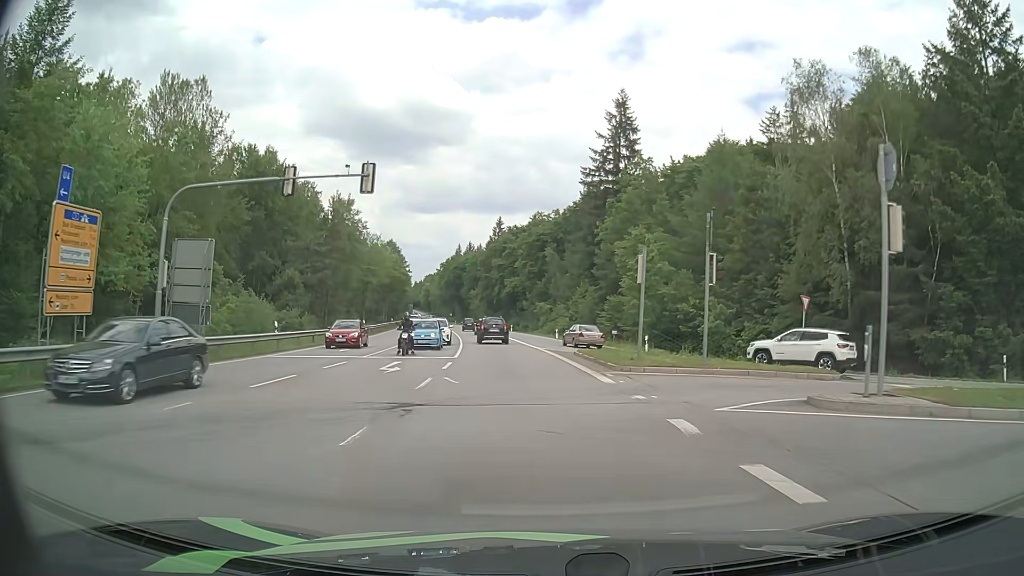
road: secondary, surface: asphalt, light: Day
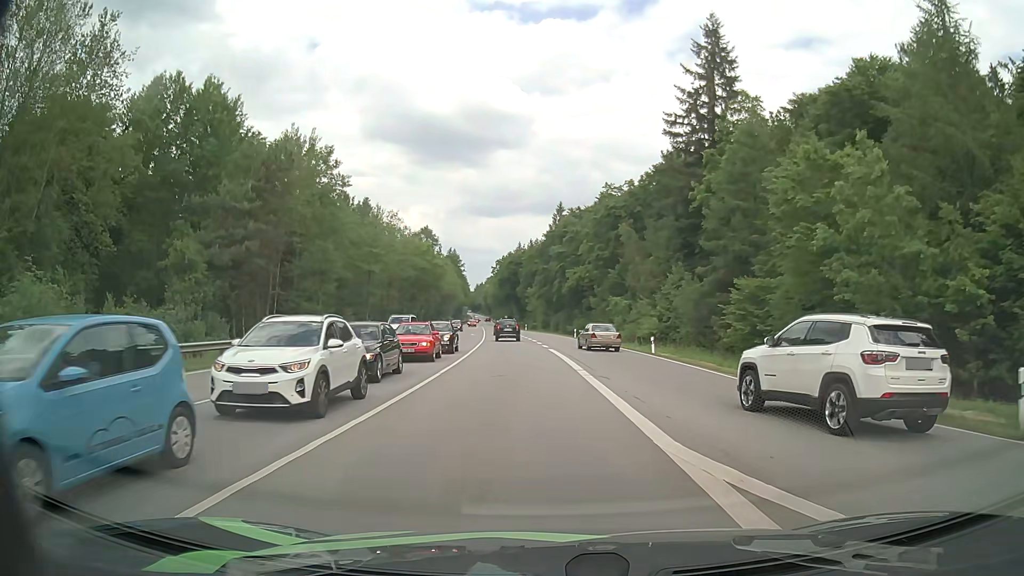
(-1.0, +28.5) m; -5°
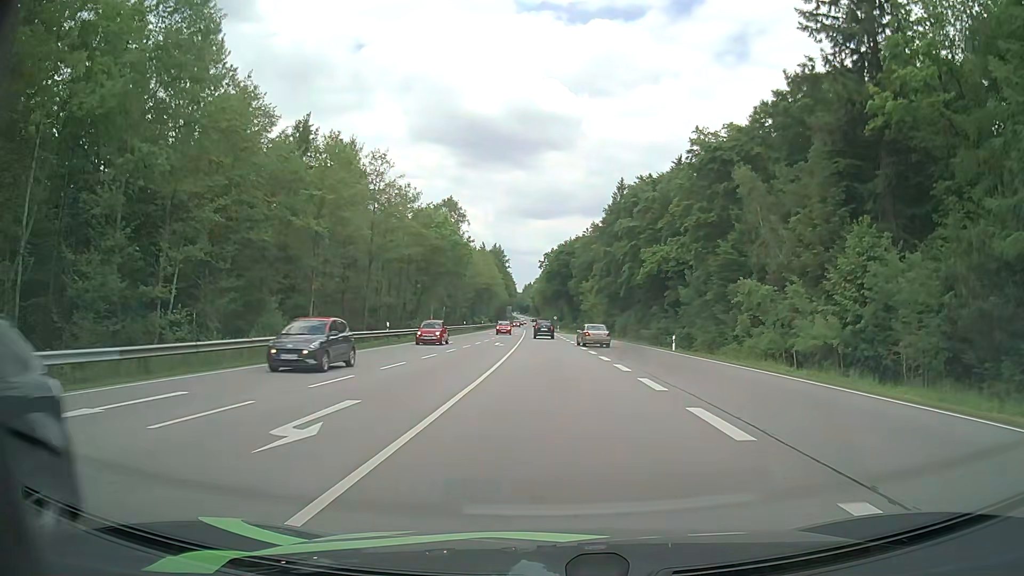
(-1.8, +30.7) m; -4°
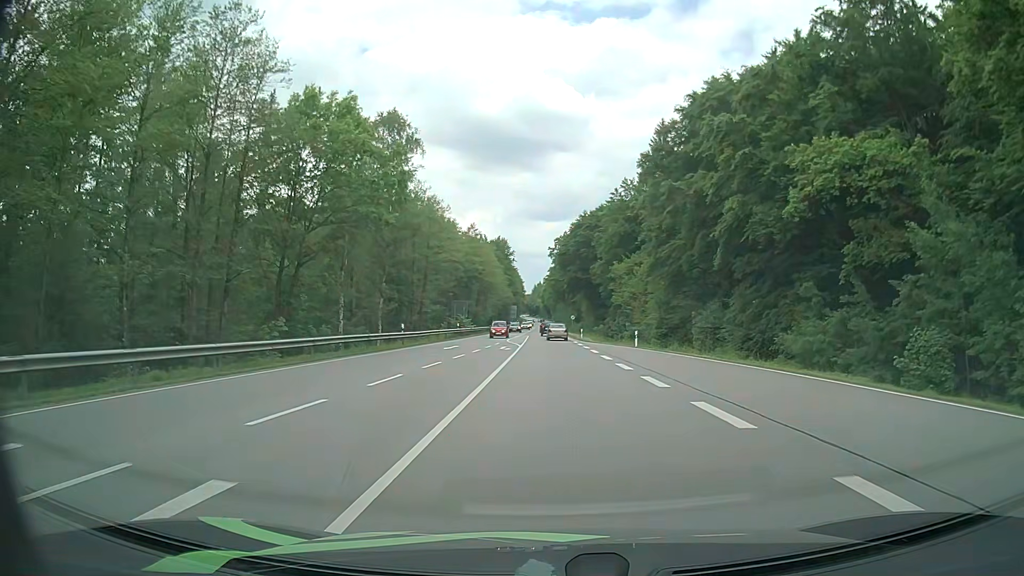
(-0.5, +41.3) m; -2°
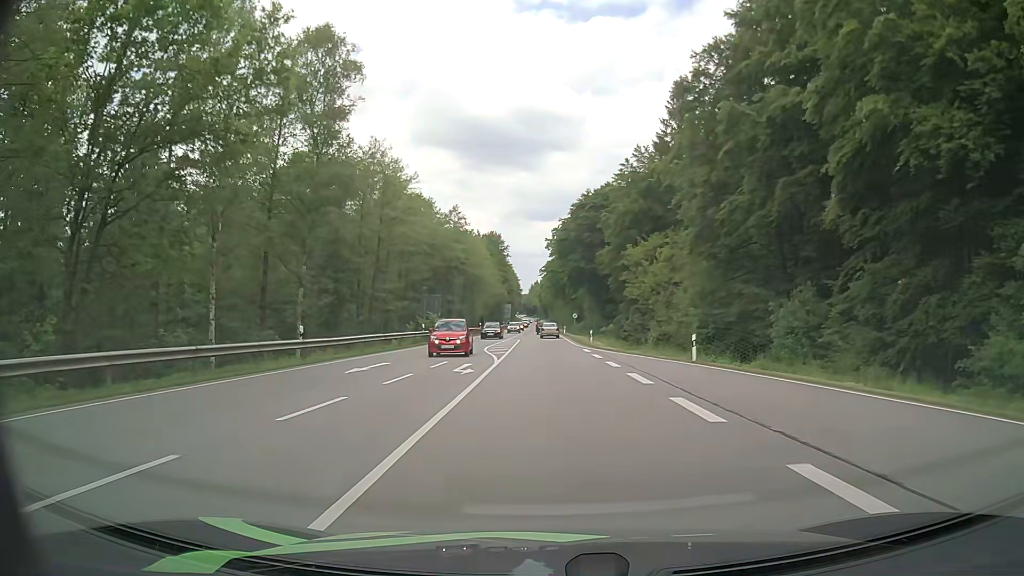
(+0.2, +17.4) m; 0°
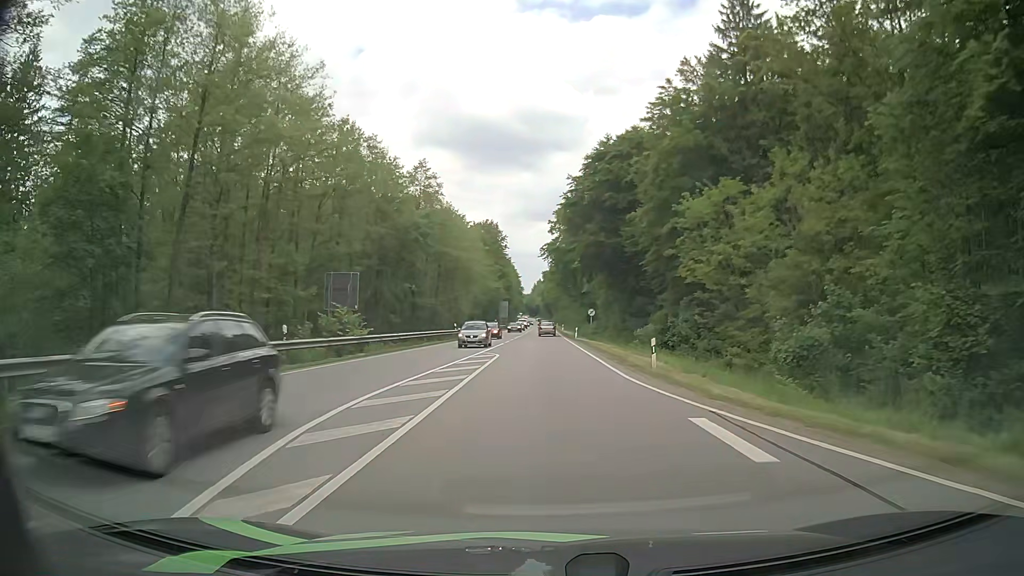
(+0.1, +26.8) m; 0°
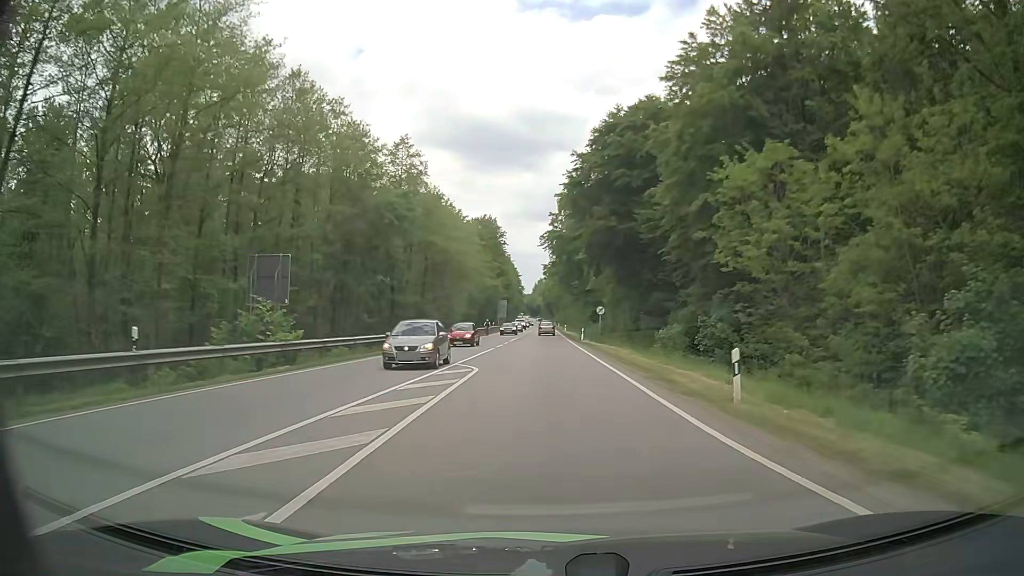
(0.0, +9.1) m; 0°
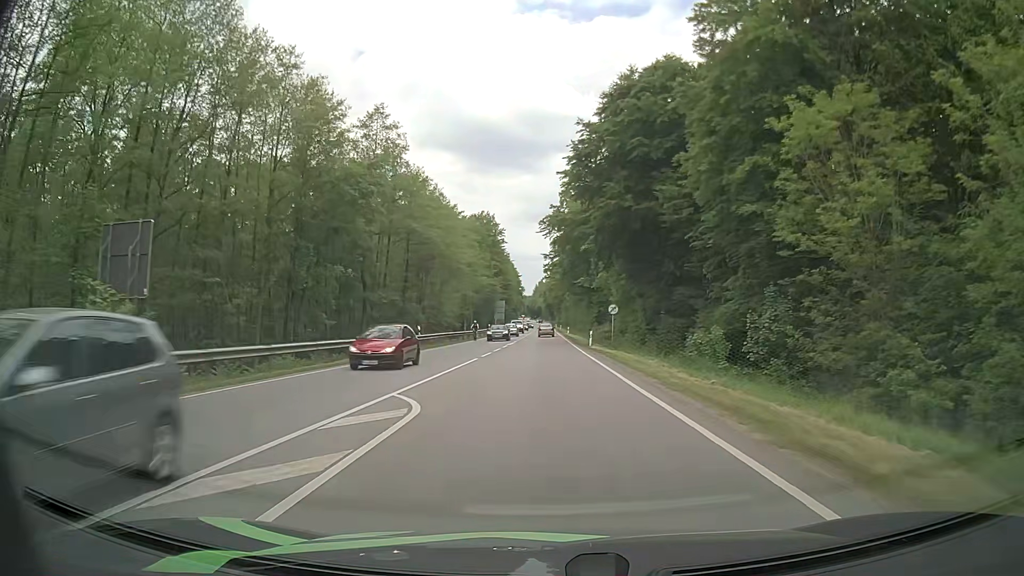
(-0.1, +9.2) m; 0°
(0, +10) (0, +20) (0, +30) (0, +40) (0, +50) (-1, +60) (-1, +70) (-1, +80) (-1, +90) (-1, +100) m
